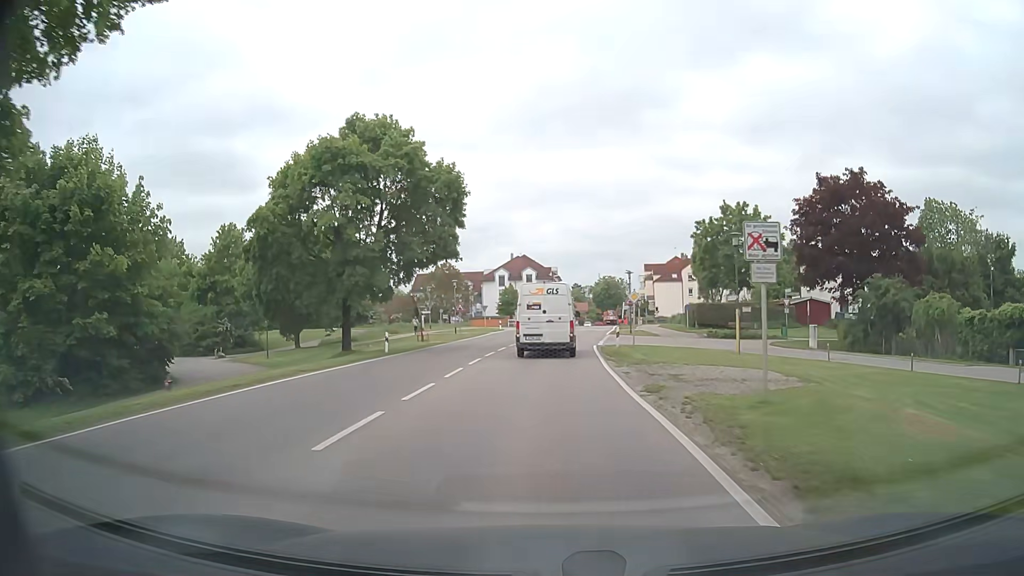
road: tertiary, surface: asphalt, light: Day
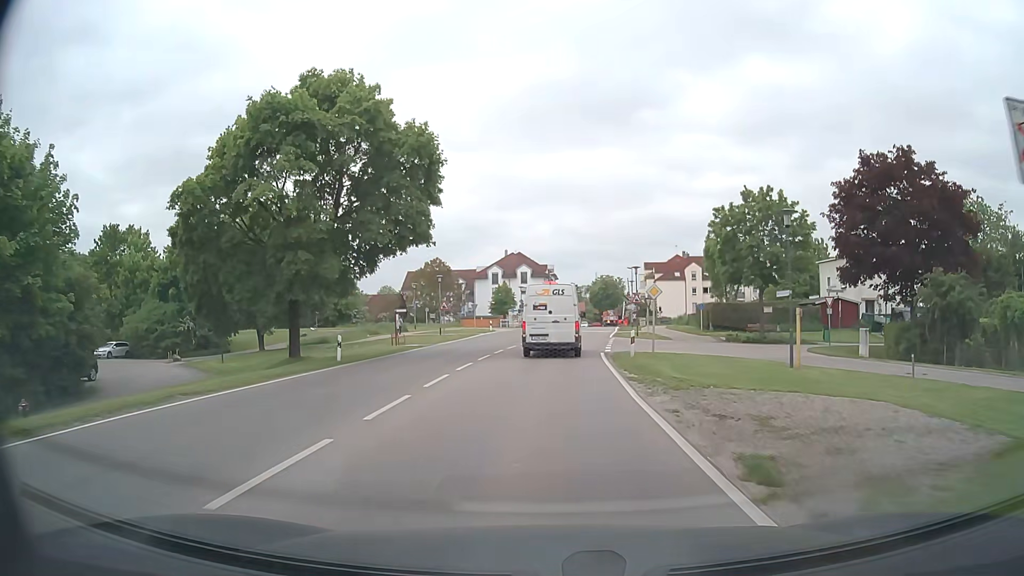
(0.0, +6.7) m; 0°
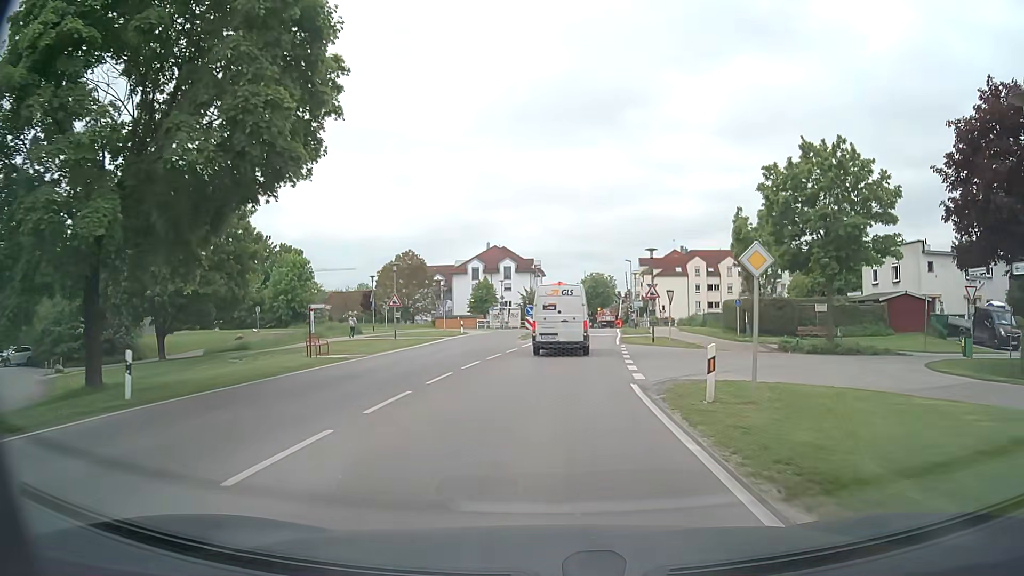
(+0.1, +12.8) m; +1°
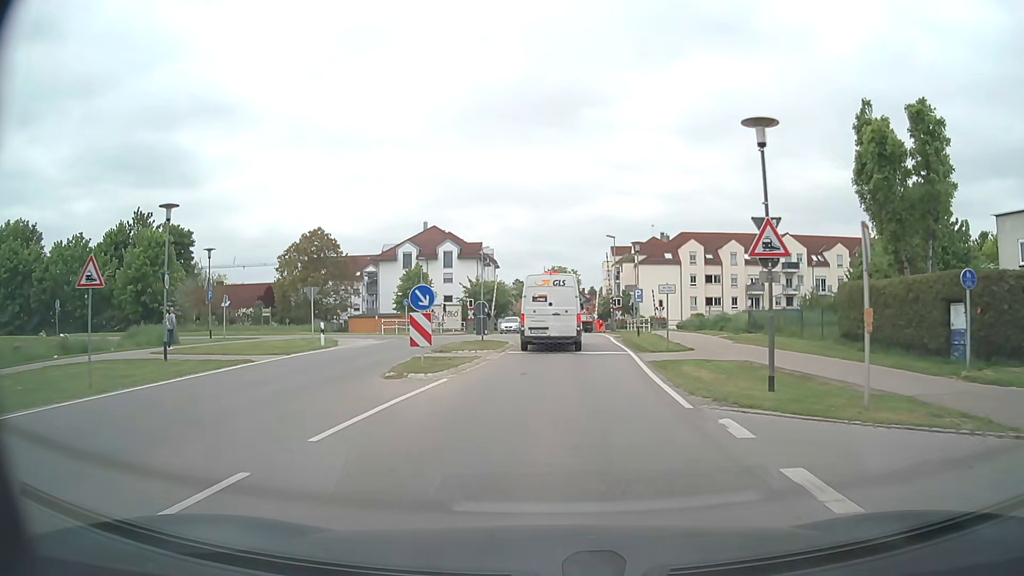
(+0.8, +24.7) m; +4°
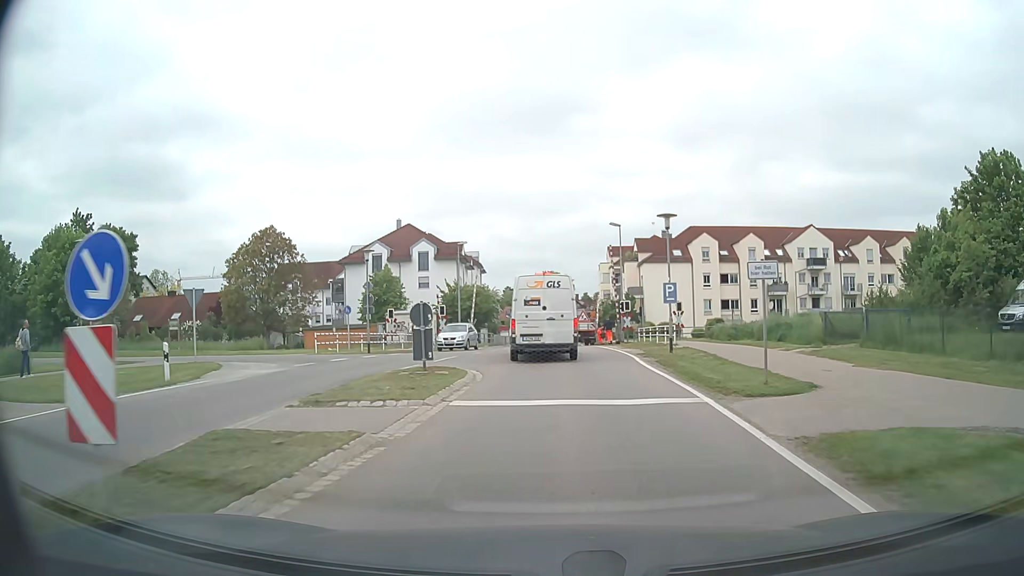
(+0.1, +11.5) m; +1°
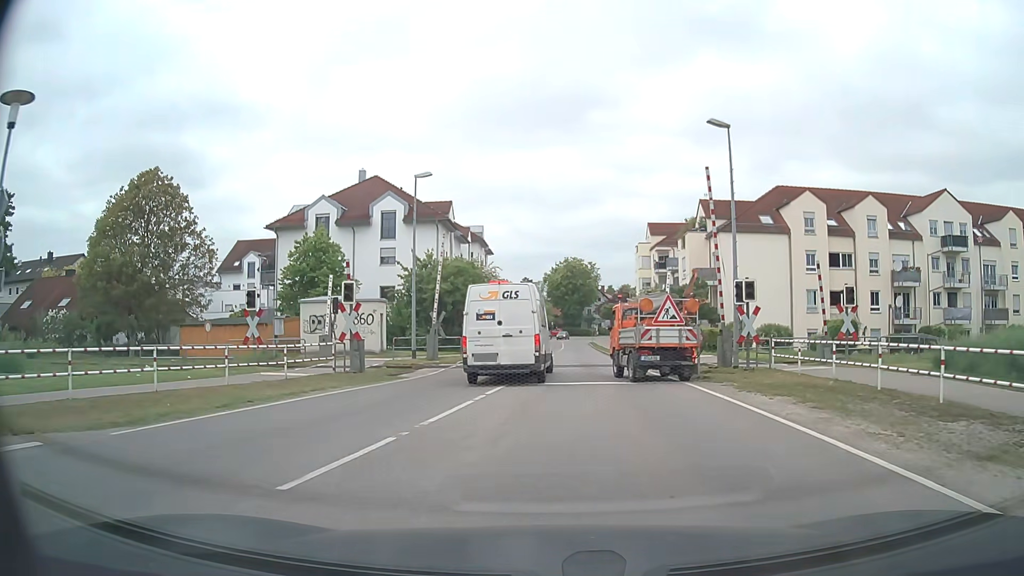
(-0.4, +25.0) m; -2°
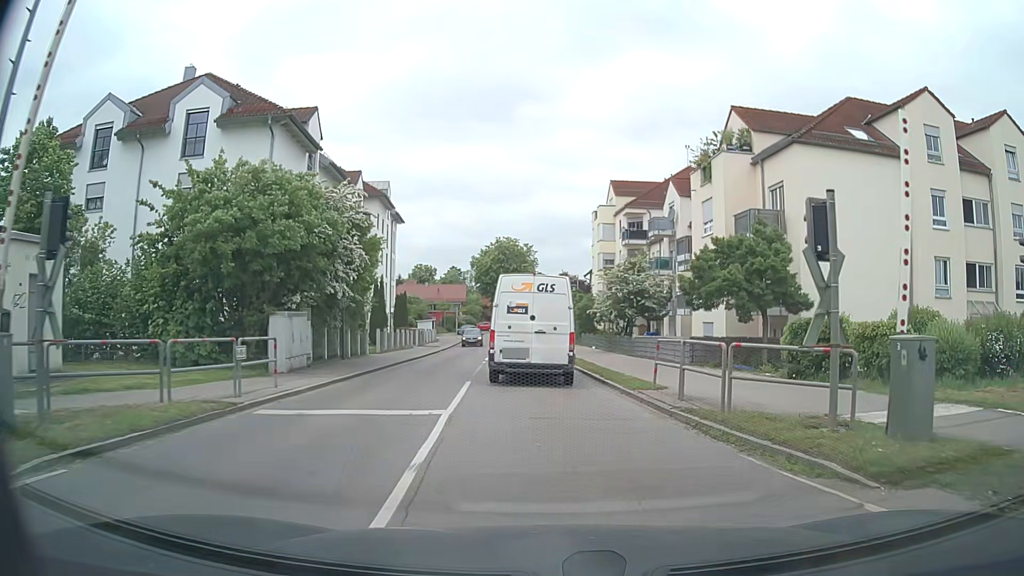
(+0.2, +23.5) m; +6°
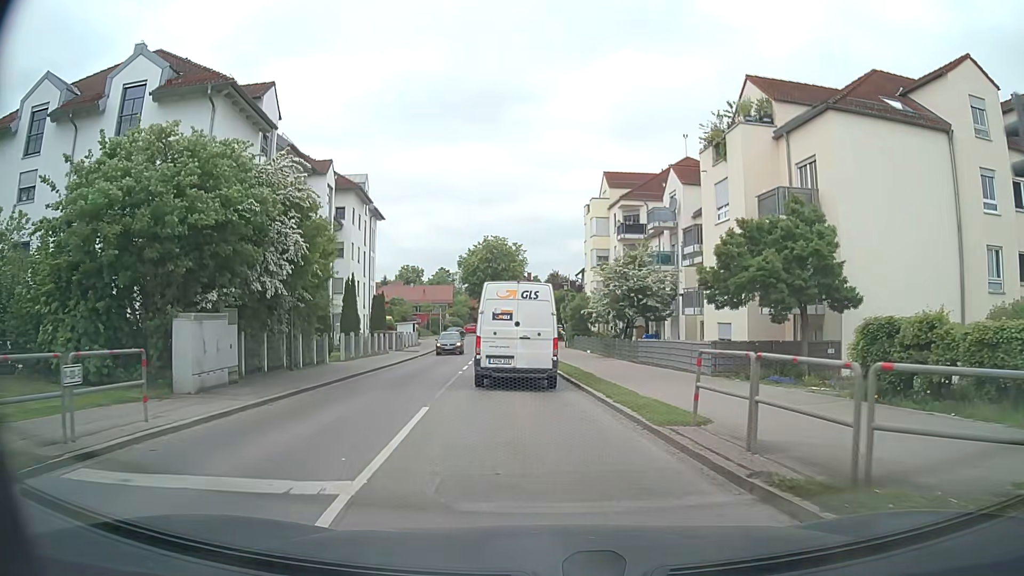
(0.0, +4.6) m; +1°
(0, +10) (-1, +20) (-2, +30) (-3, +40) (-4, +50) (-5, +60) (-6, +70) (-7, +80) (-7, +90) (-6, +100) m
